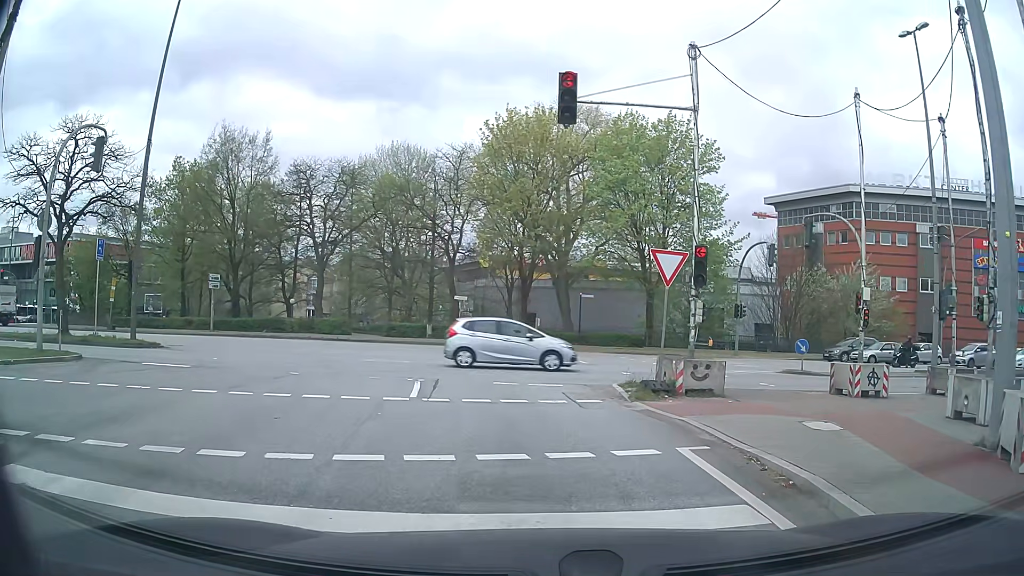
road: secondary_link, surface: asphalt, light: Day
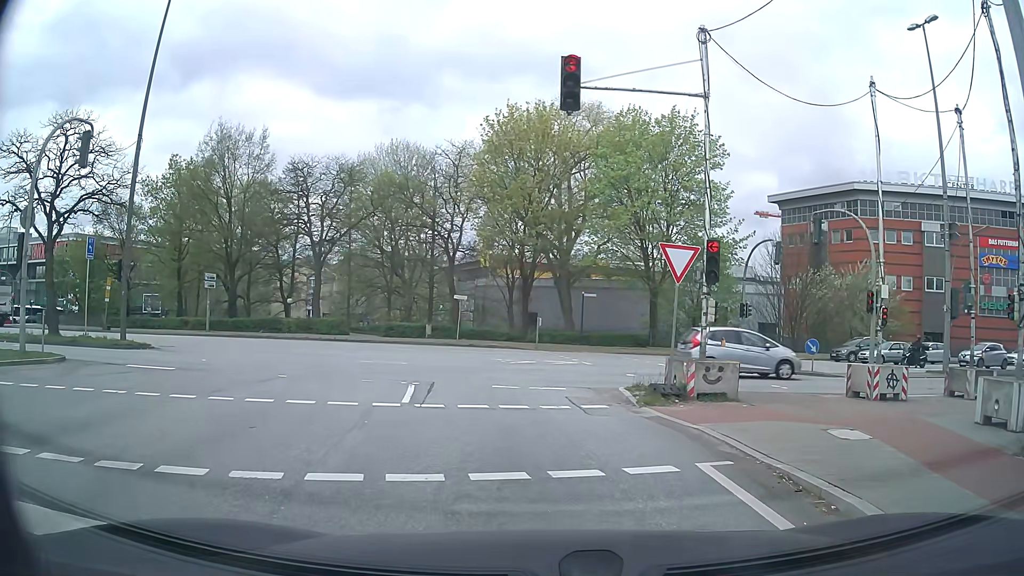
(0.0, +0.8) m; 0°
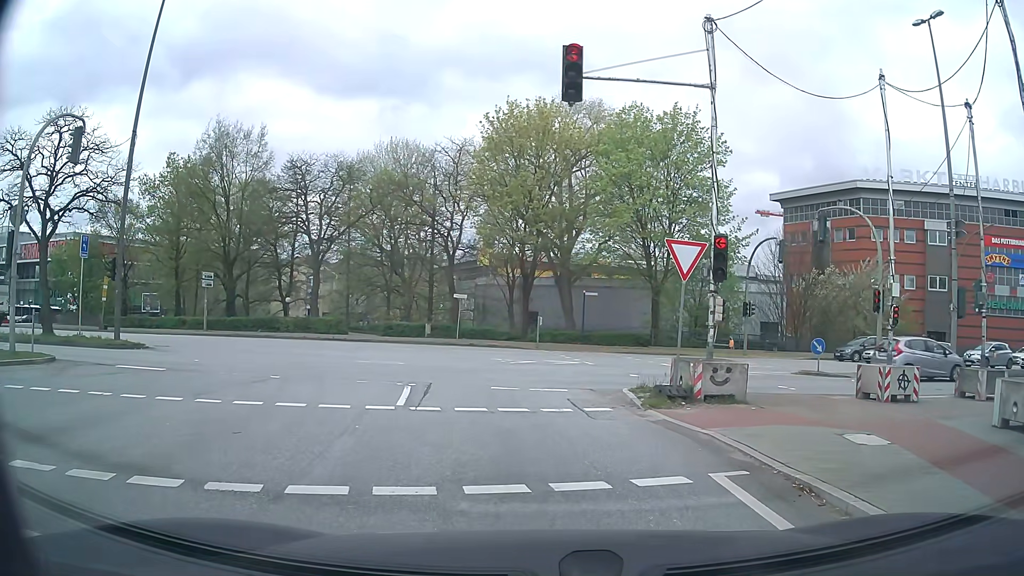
(0.0, +0.5) m; 0°
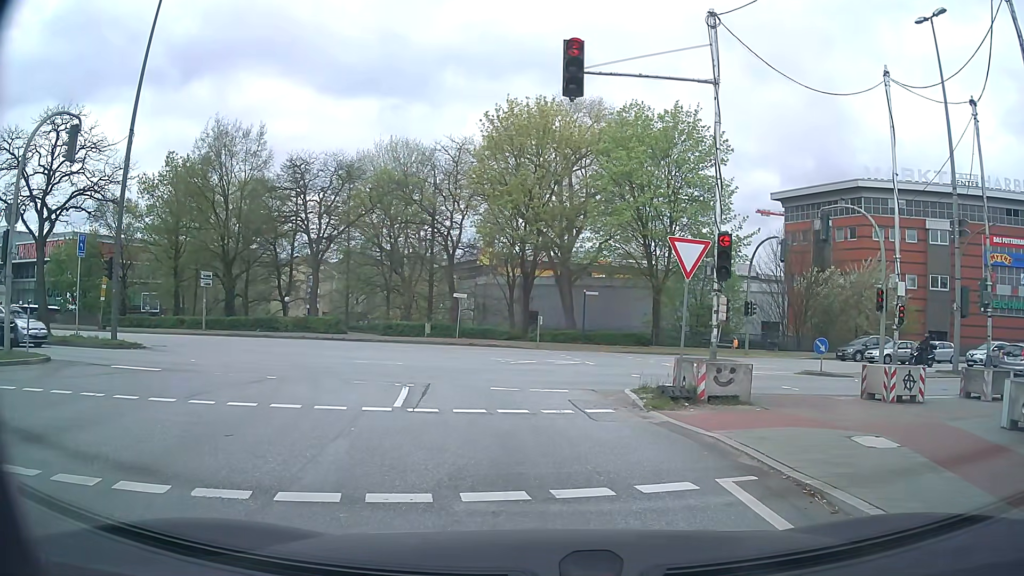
(0.0, +0.2) m; 0°
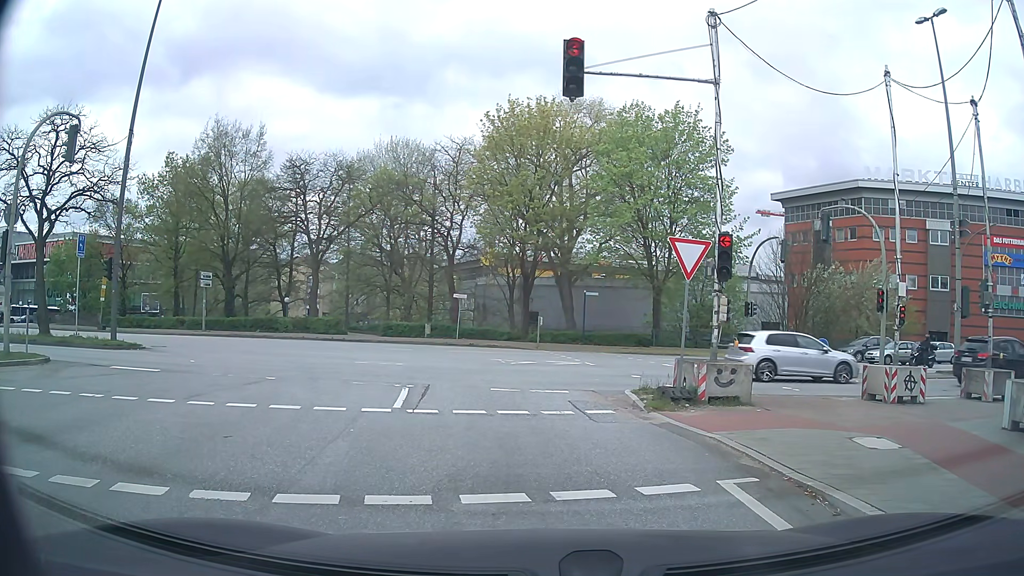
(0.0, +0.1) m; 0°
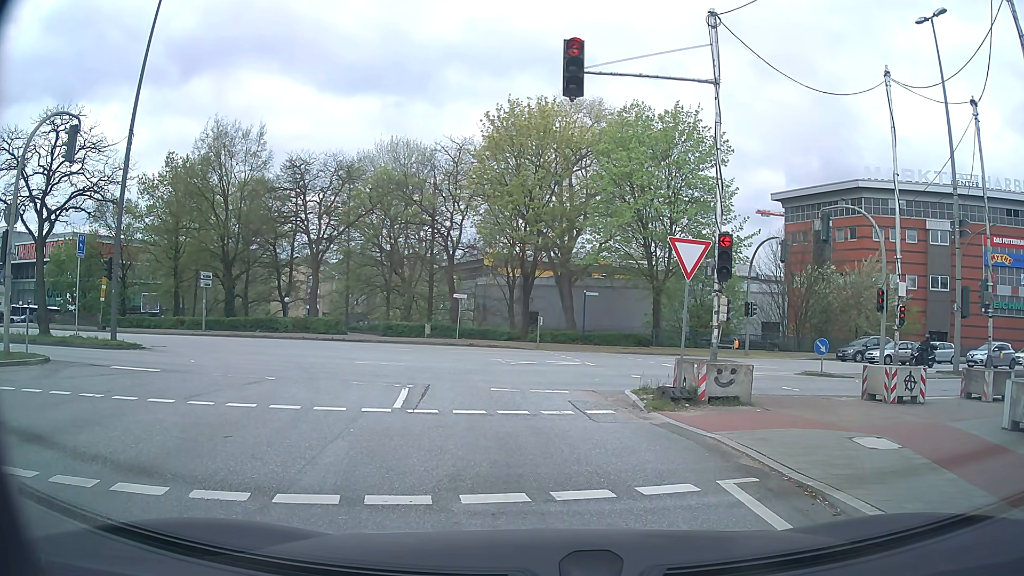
(0.0, 0.0) m; 0°
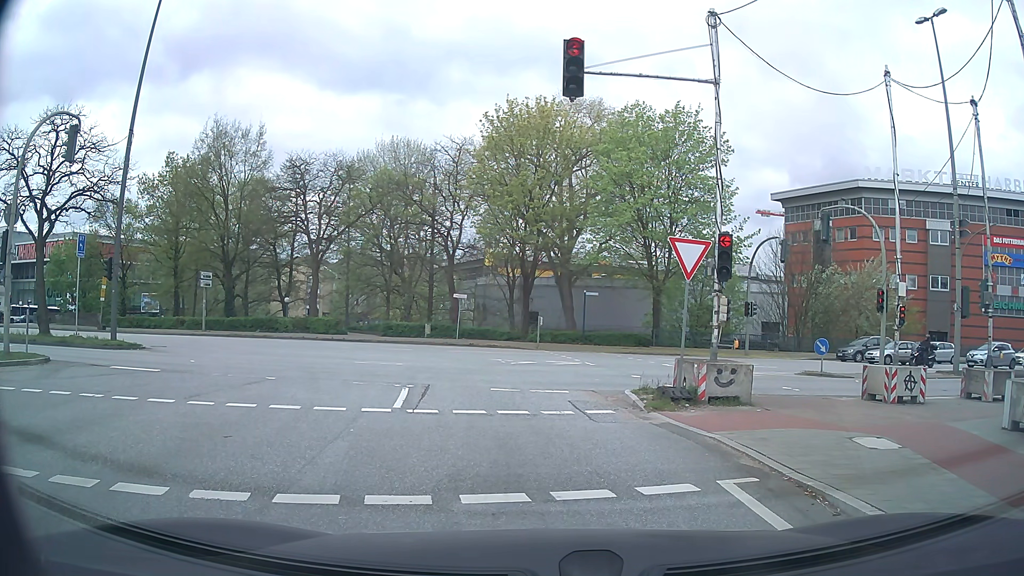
(0.0, 0.0) m; 0°
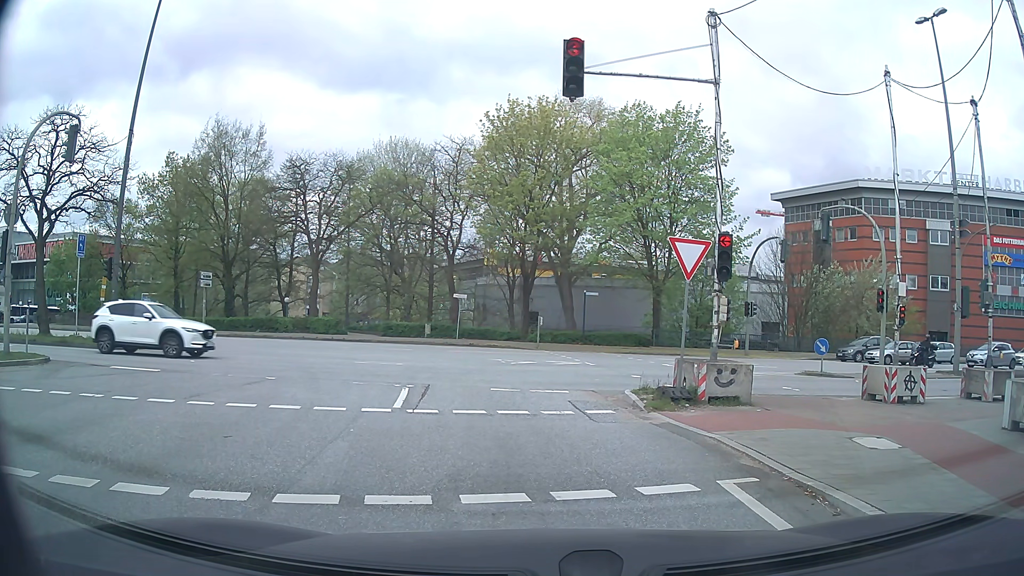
(0.0, 0.0) m; 0°
